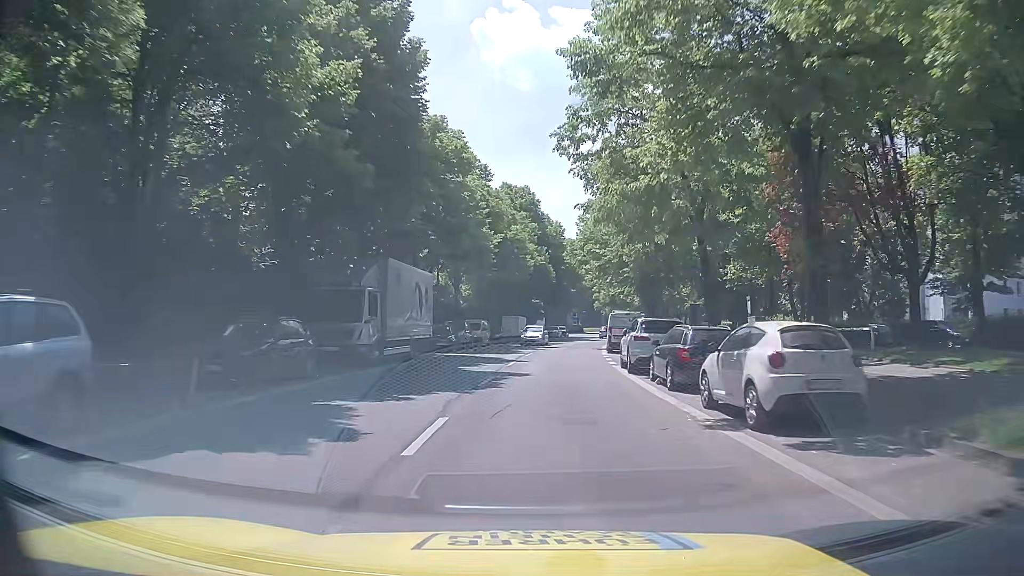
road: secondary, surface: asphalt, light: Day
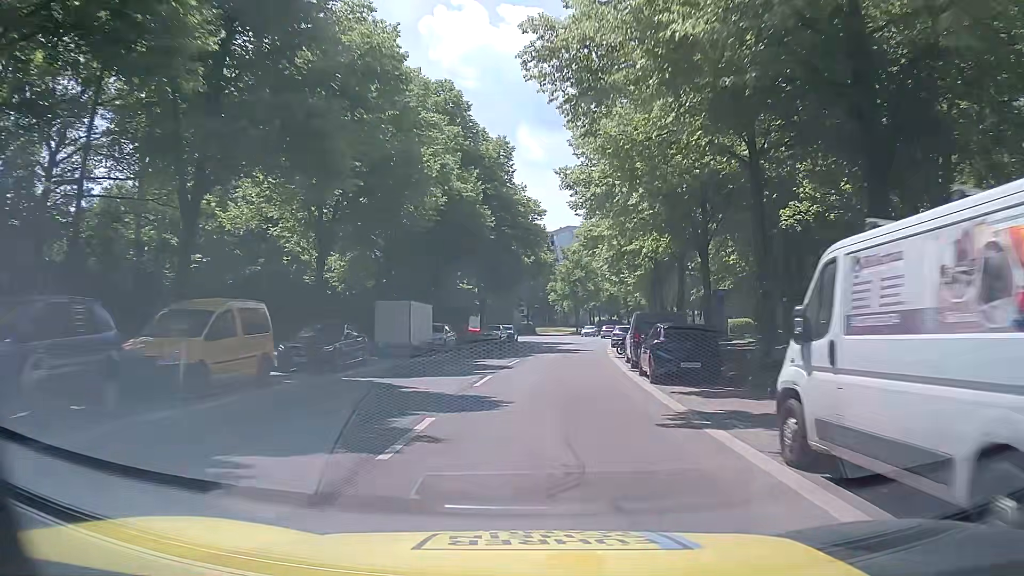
(+1.4, +34.2) m; +5°
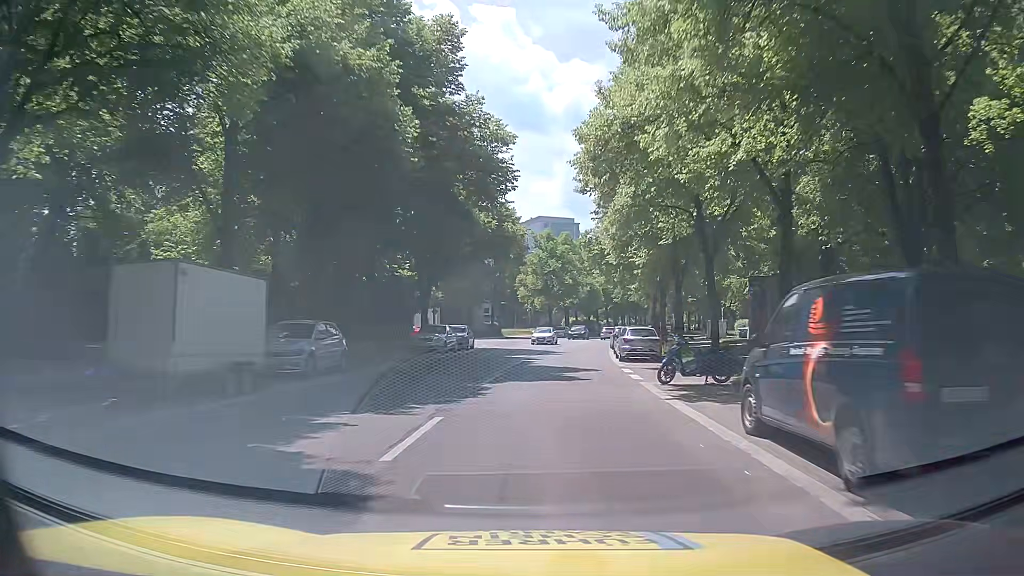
(+0.3, +17.1) m; +3°
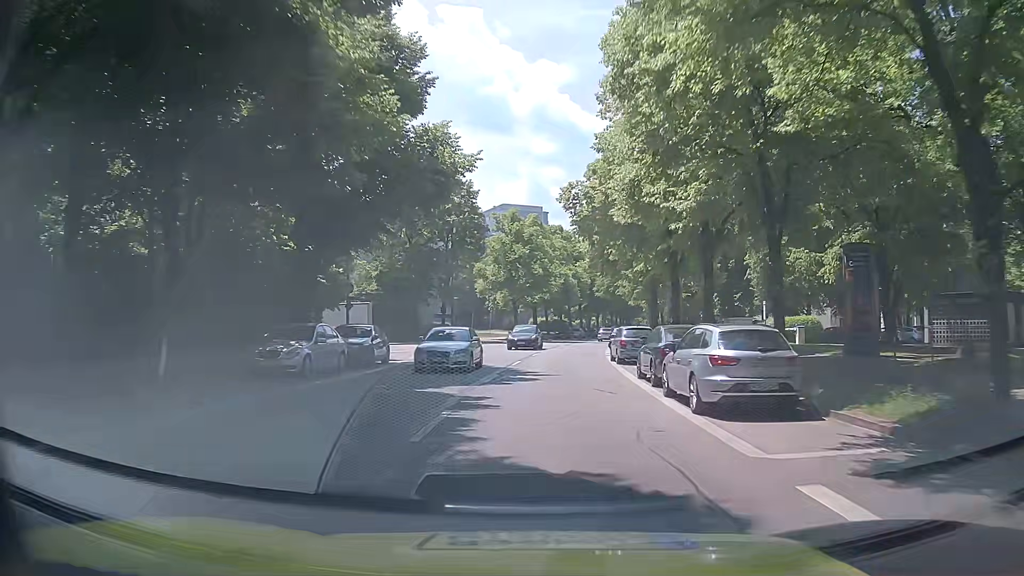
(+0.2, +17.0) m; +1°
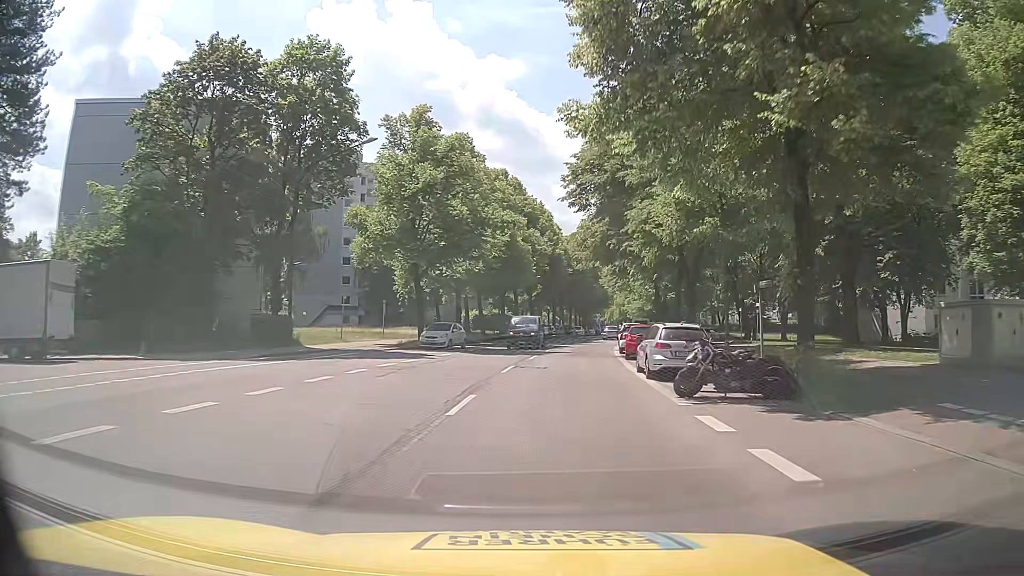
(+2.1, +33.8) m; +7°
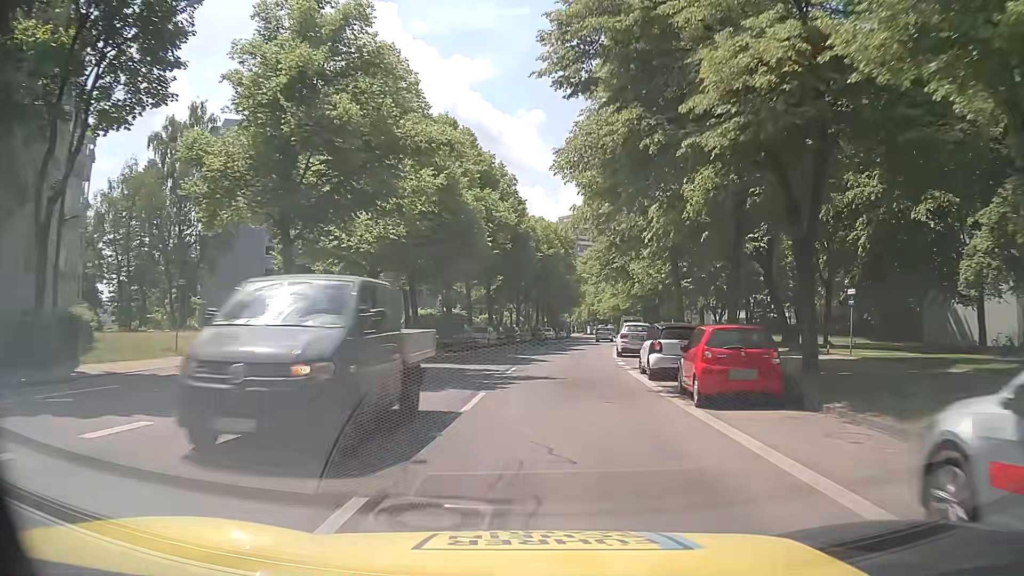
(+0.3, +16.8) m; +2°
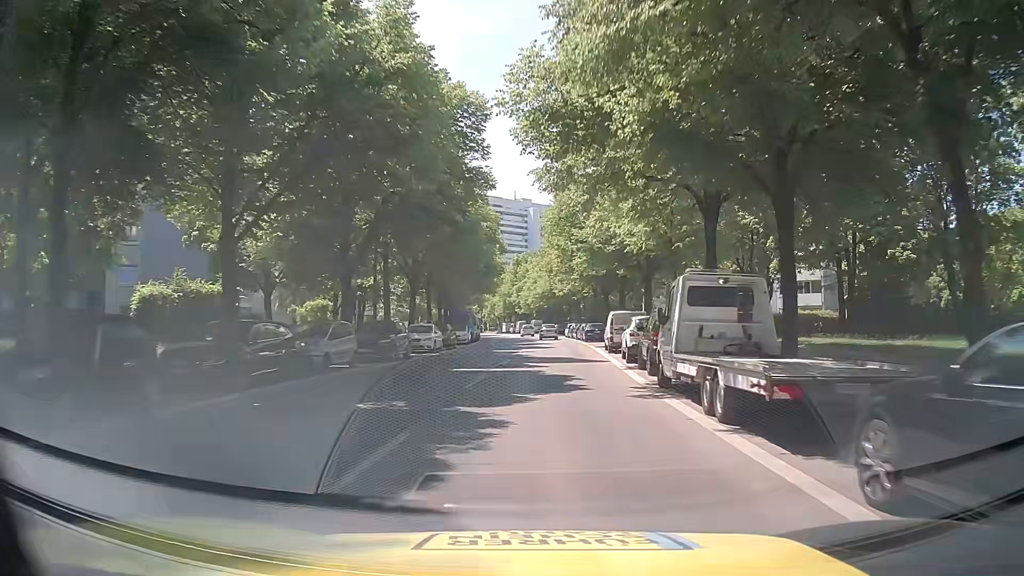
(+3.1, +41.6) m; +8°
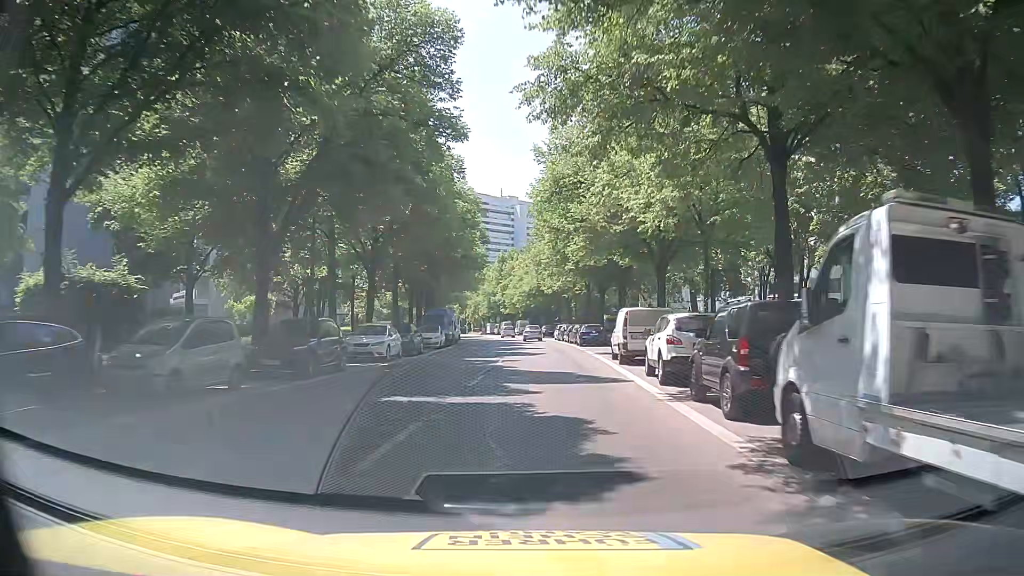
(+0.1, +8.0) m; +1°
(0, +10) (0, +20) (+1, +30) (+1, +40) (+1, +50) (+1, +60) (0, +70) (0, +80) (-1, +90) (-2, +100) m
